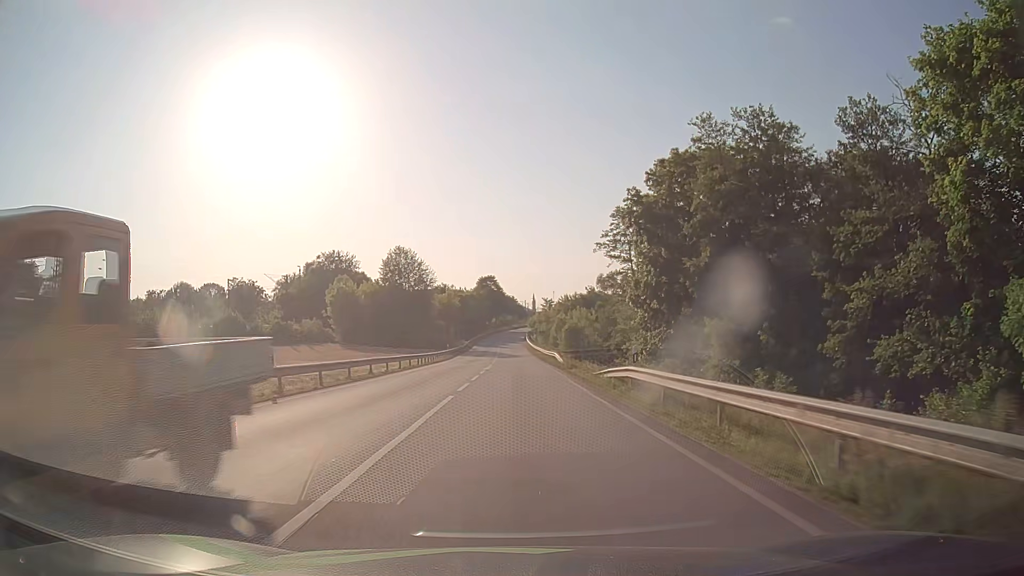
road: primary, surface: asphalt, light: Day
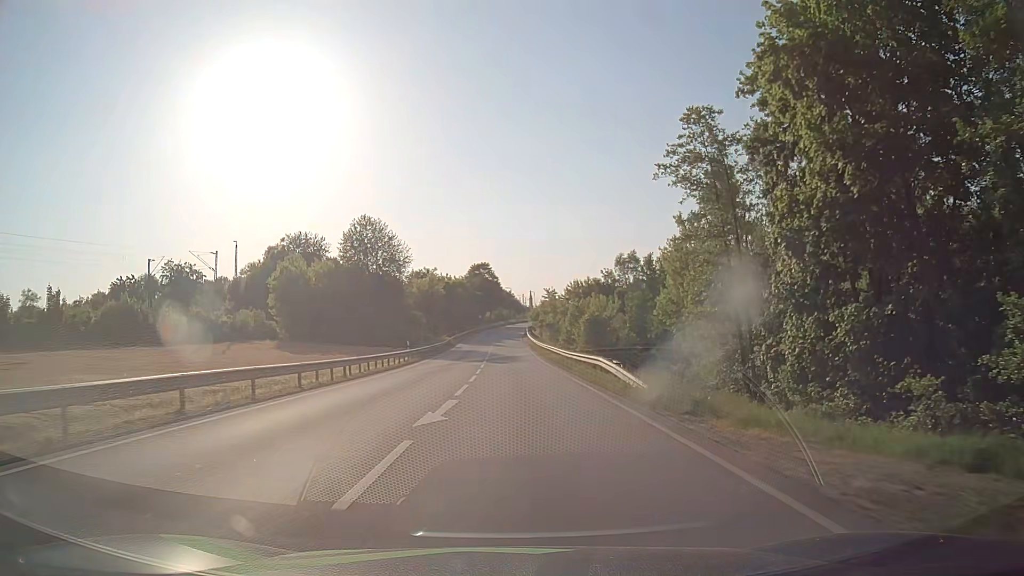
(+0.1, +26.5) m; +1°
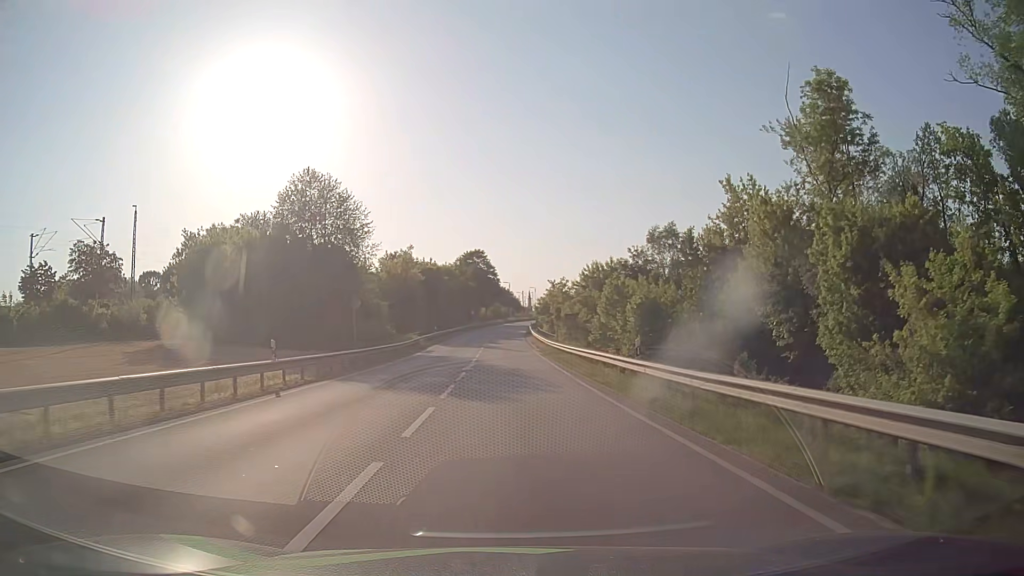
(0.0, +26.0) m; 0°
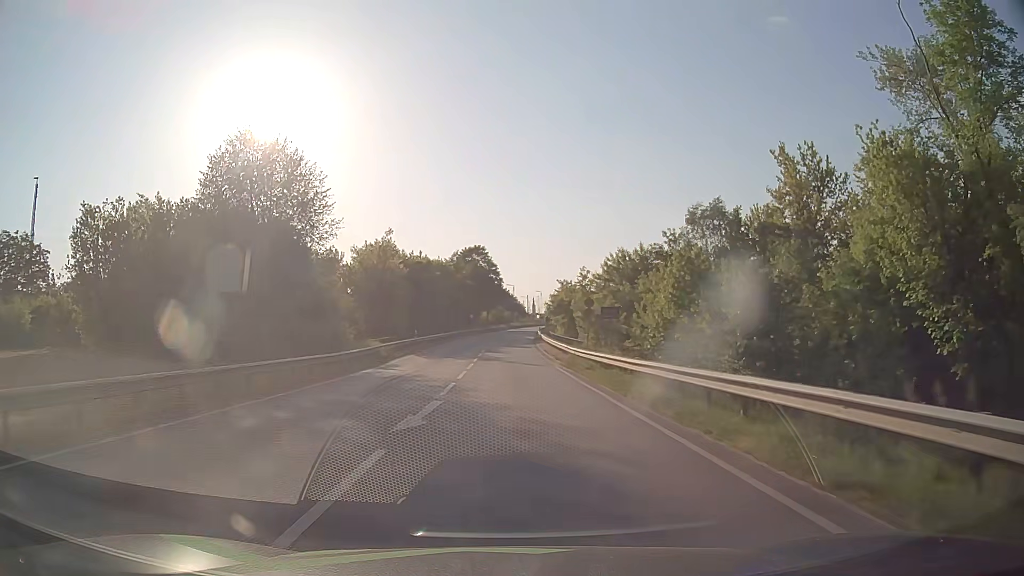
(+0.1, +17.0) m; 0°
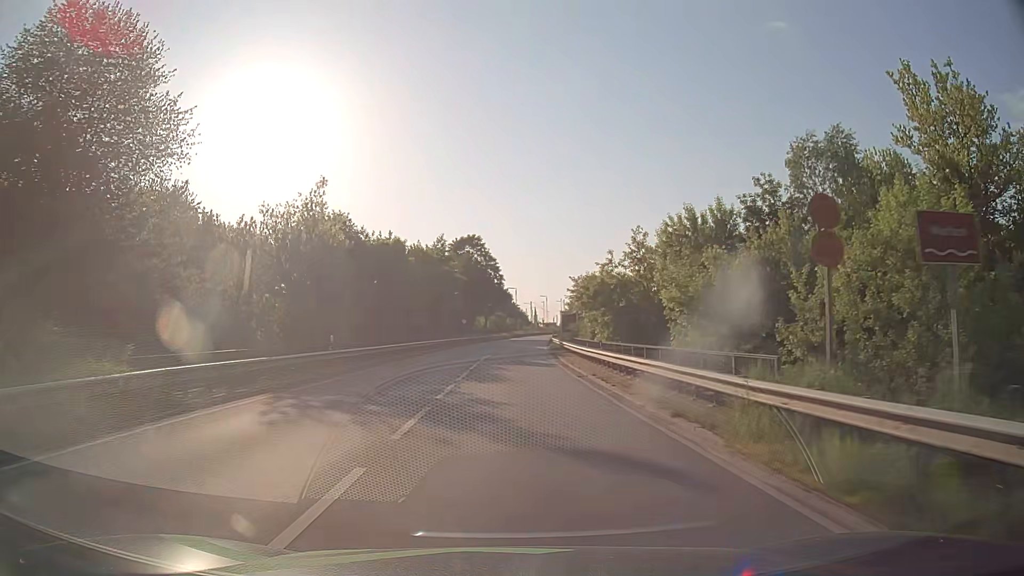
(0.0, +25.2) m; 0°
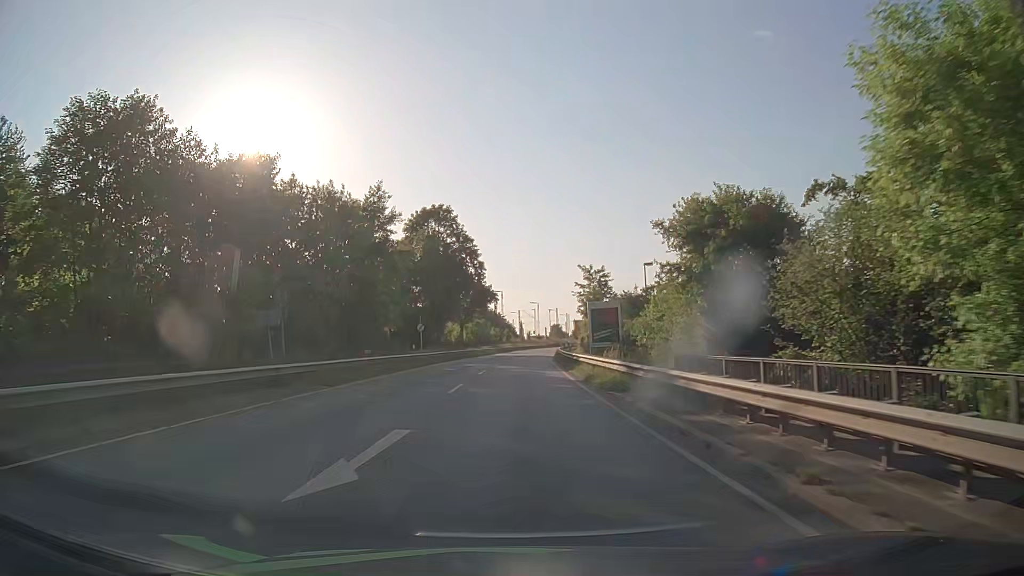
(+0.2, +33.1) m; +1°
(0, +10) (0, +20) (0, +30) (+1, +40) (+1, +50) (+2, +60) (+2, +70) (+3, +80) (+4, +90) (+5, +100) m
